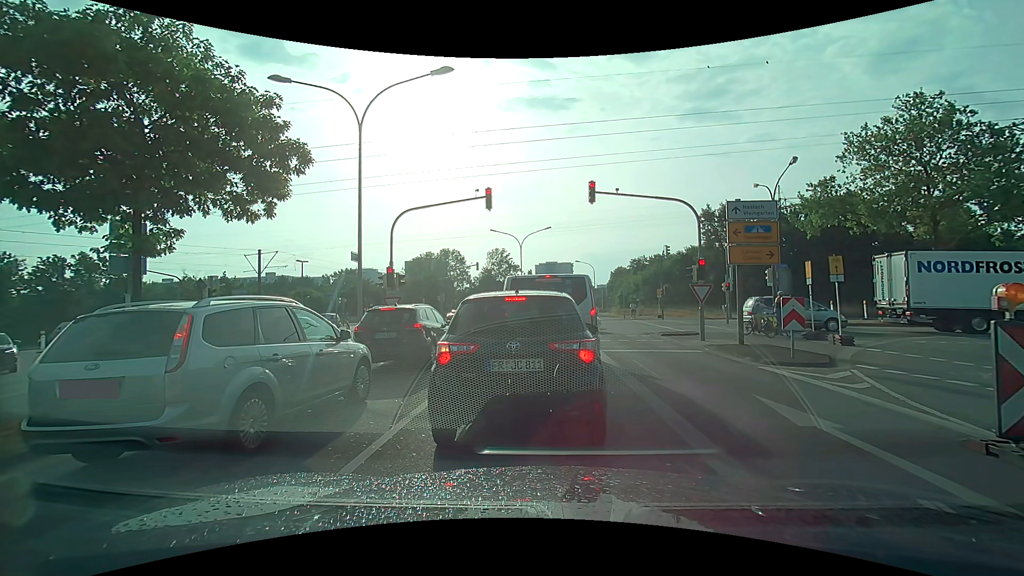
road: secondary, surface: asphalt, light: Day
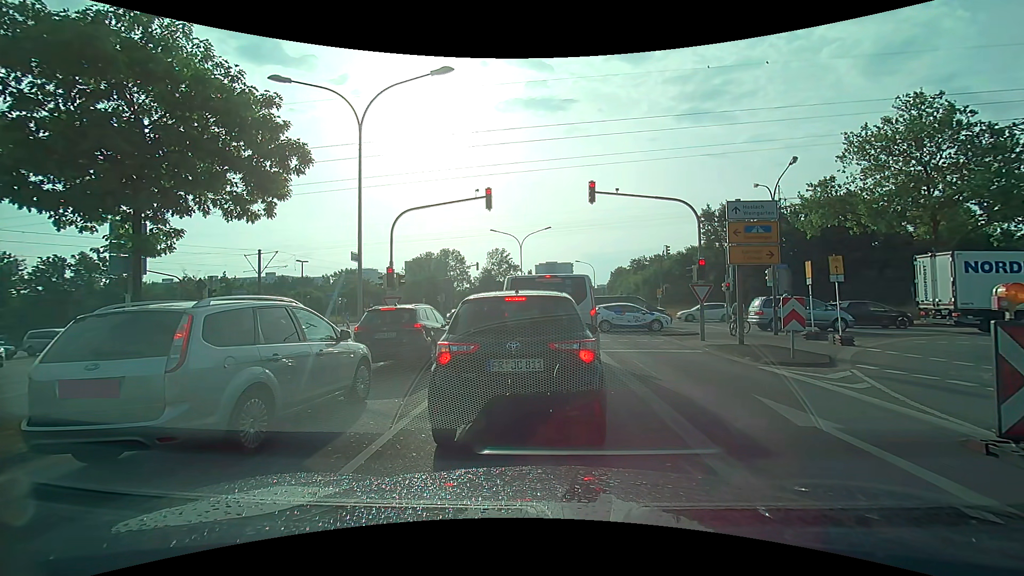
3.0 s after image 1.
(0.0, 0.0) m; 0°
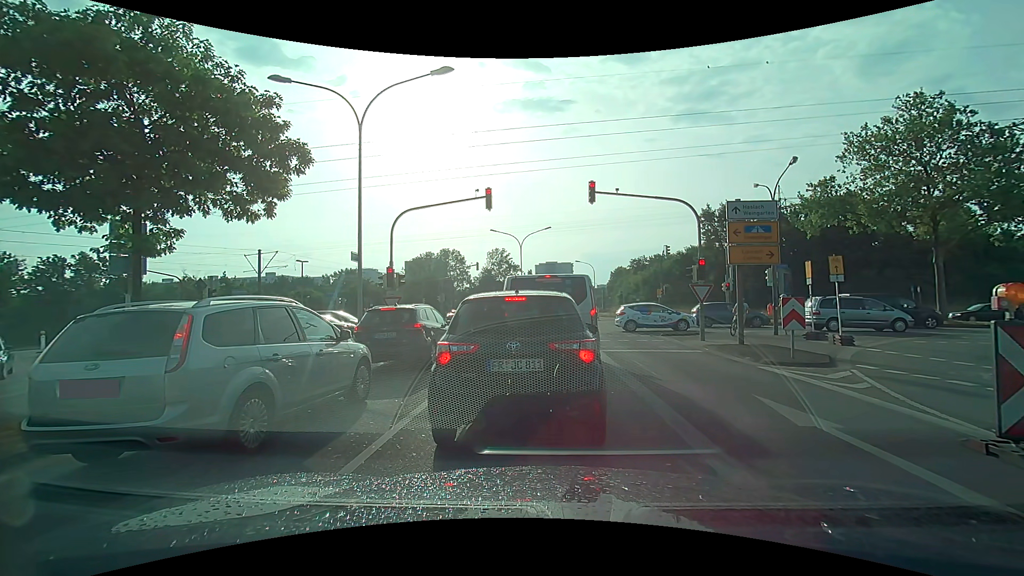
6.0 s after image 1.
(0.0, 0.0) m; 0°
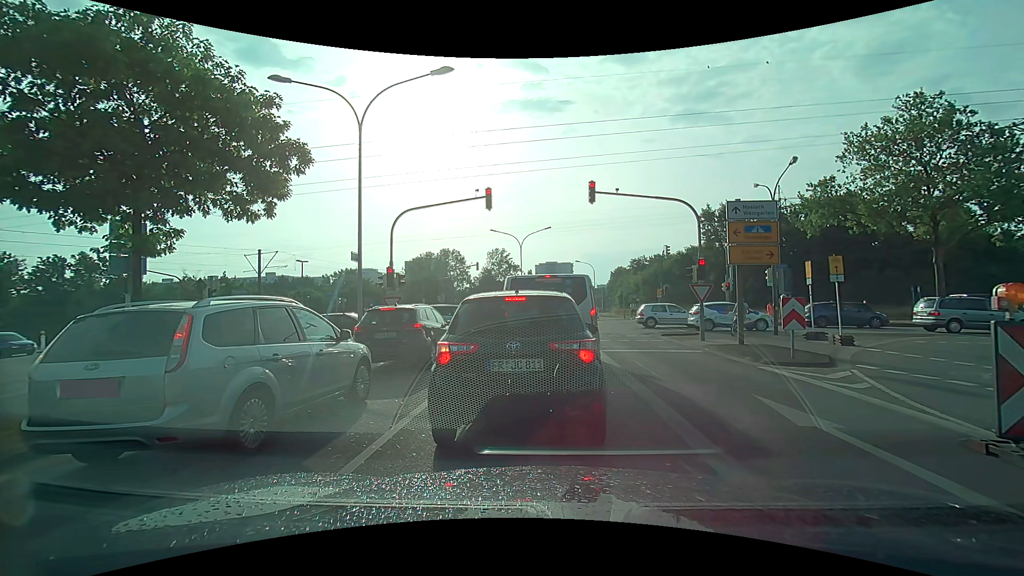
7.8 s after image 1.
(0.0, 0.0) m; 0°
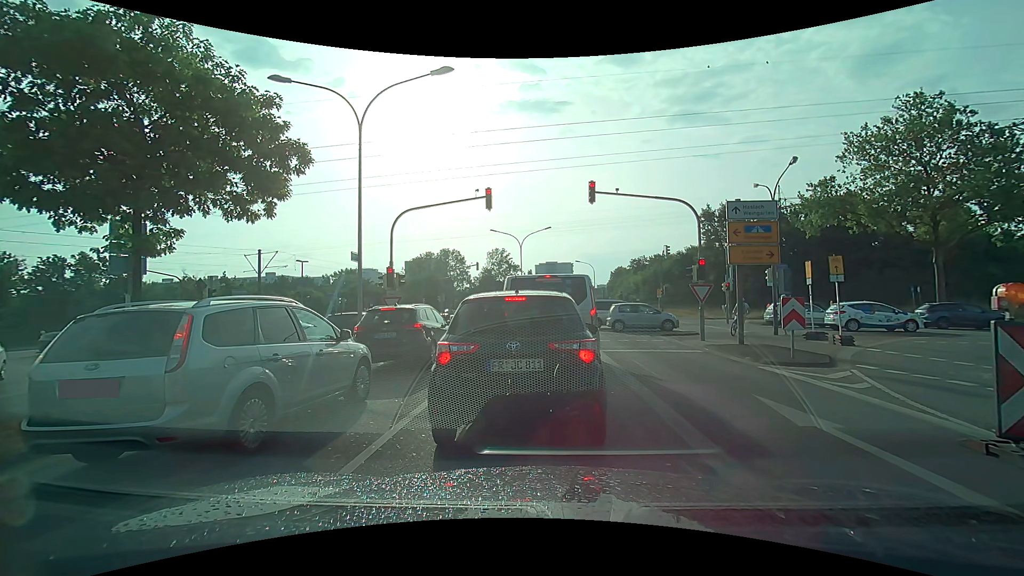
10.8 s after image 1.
(0.0, 0.0) m; 0°
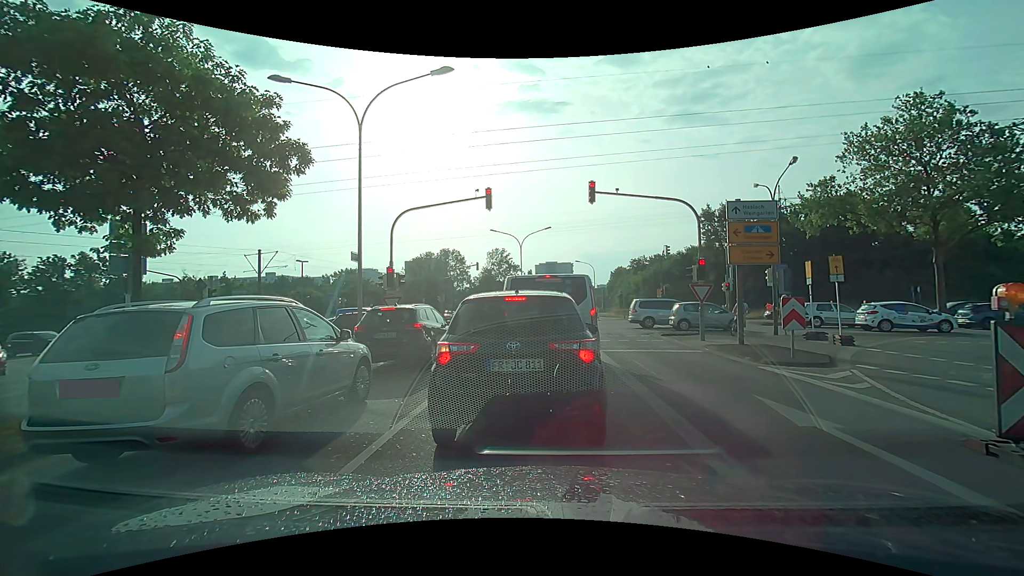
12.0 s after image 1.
(0.0, 0.0) m; 0°
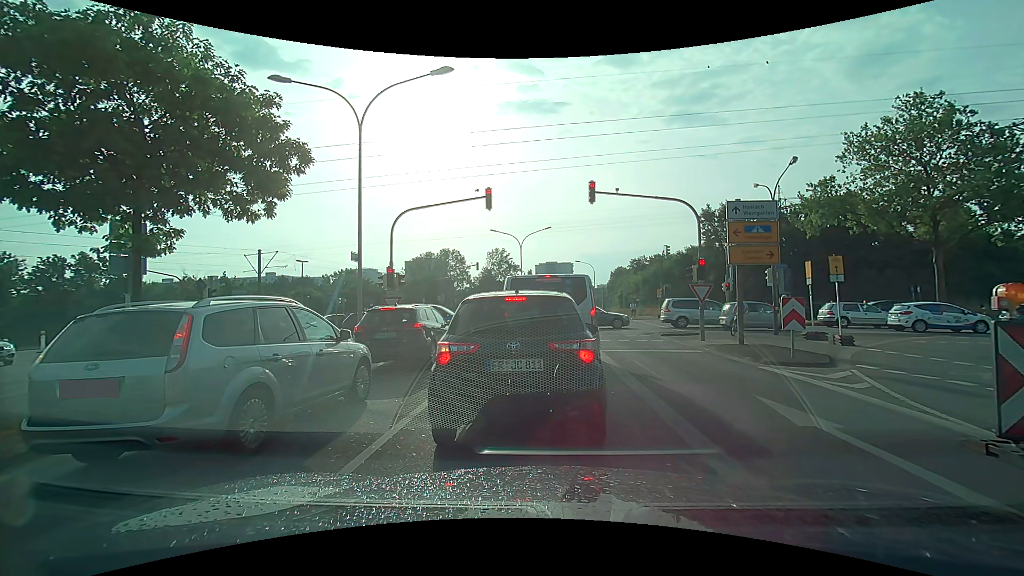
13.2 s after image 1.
(0.0, 0.0) m; 0°
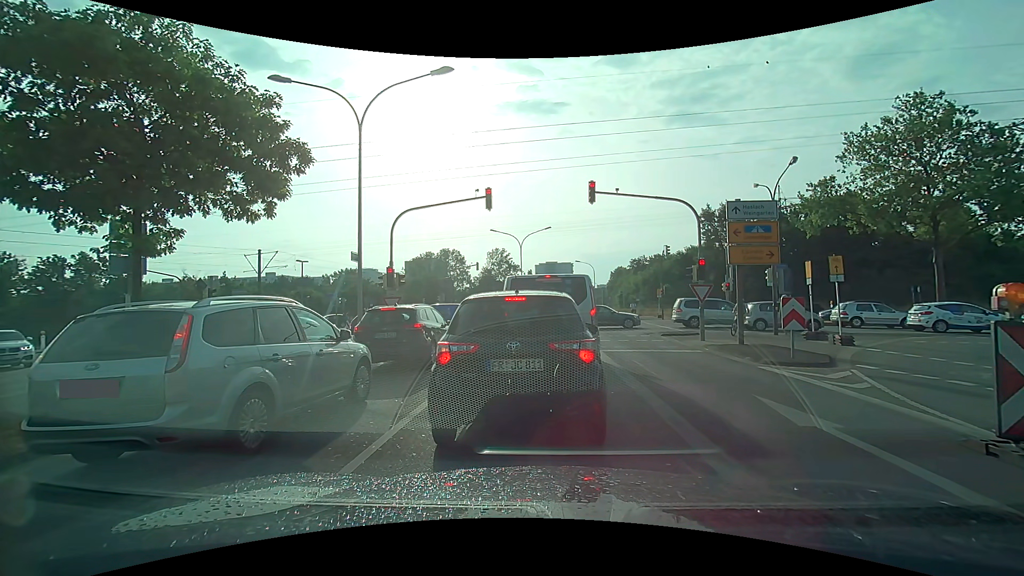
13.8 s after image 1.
(0.0, 0.0) m; 0°
(0, +10) (+1, +20) (+1, +30) (-2, +40) (-8, +48) (-17, +51) (-27, +52) (-37, +53) (-47, +54) (-57, +55) m
